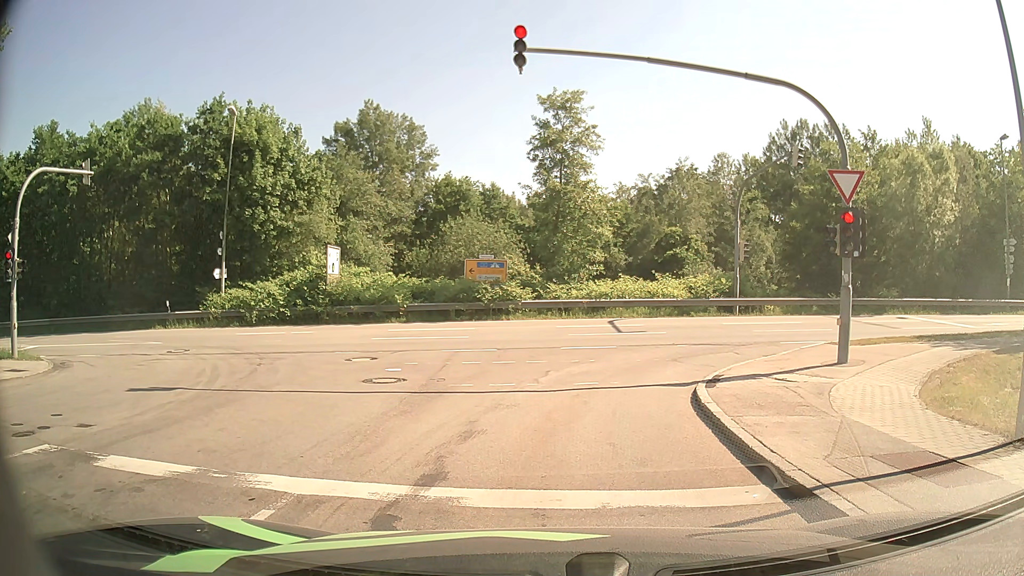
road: residential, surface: asphalt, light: Day
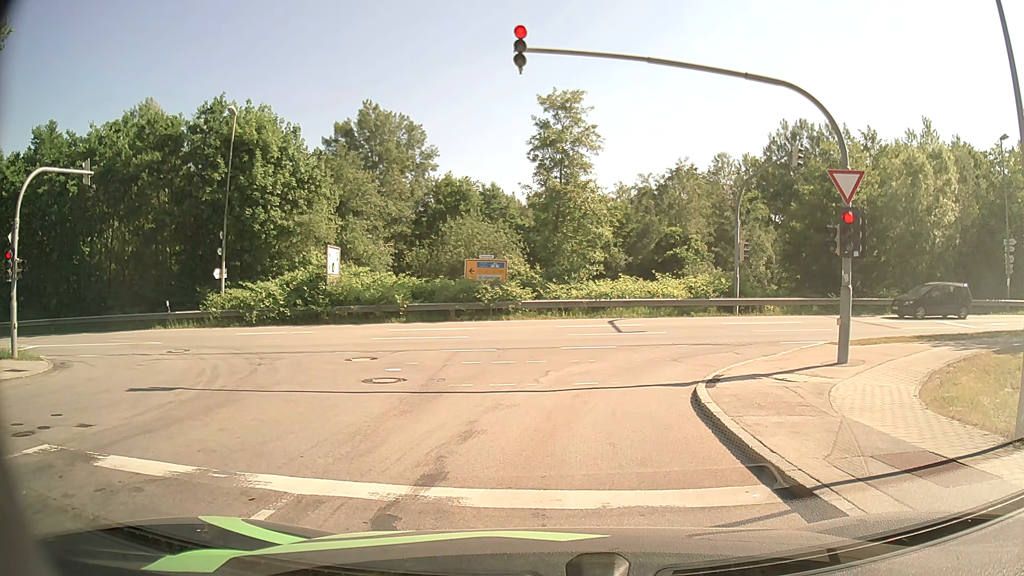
(0.0, 0.0) m; 0°
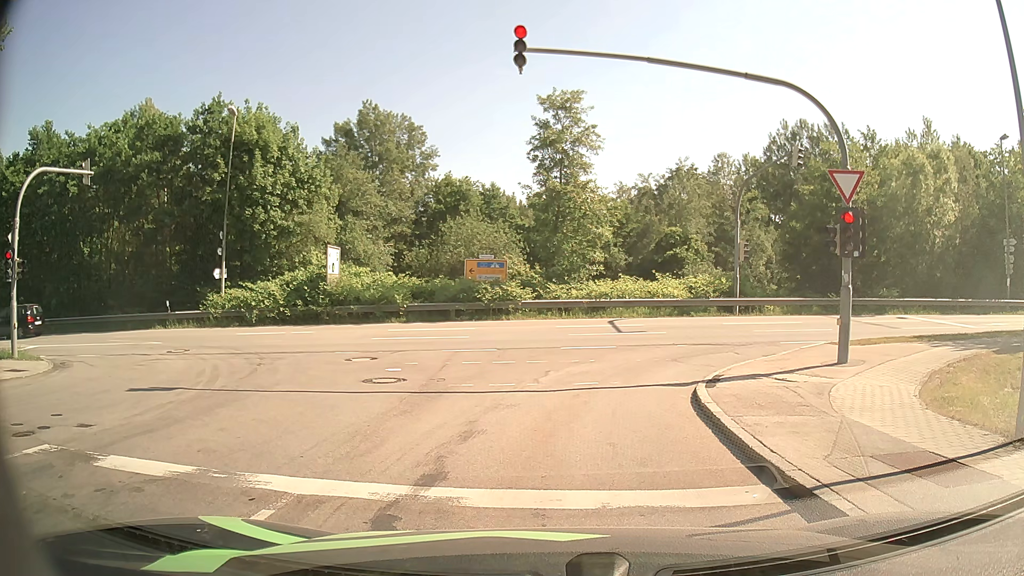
(0.0, 0.0) m; 0°
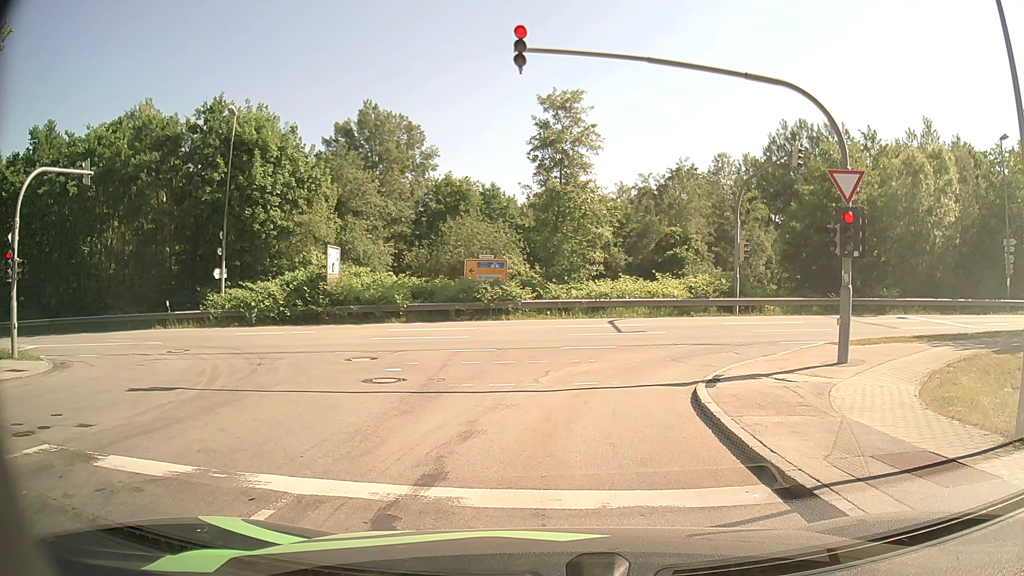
(0.0, 0.0) m; 0°
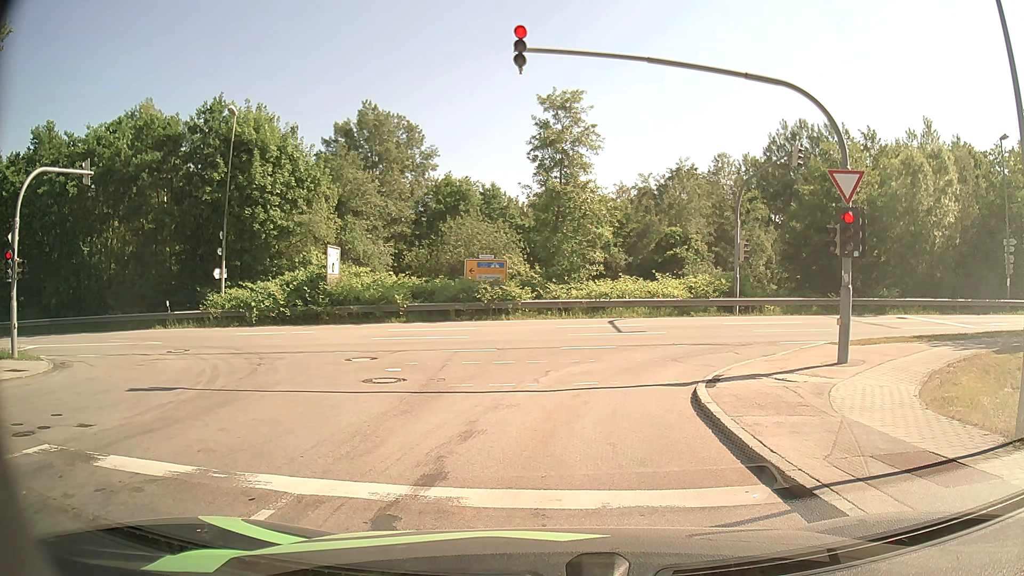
(0.0, 0.0) m; 0°
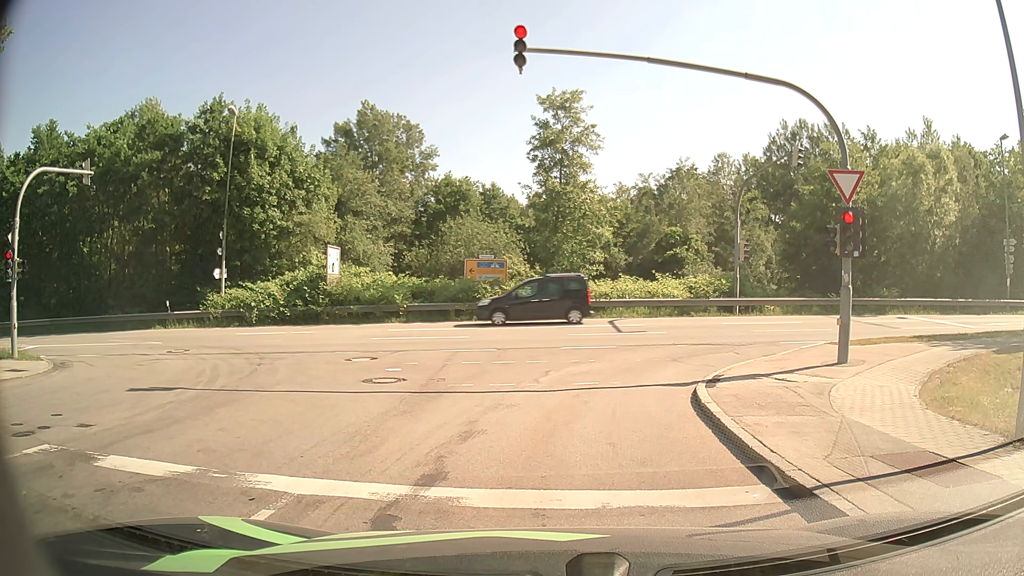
(0.0, 0.0) m; 0°
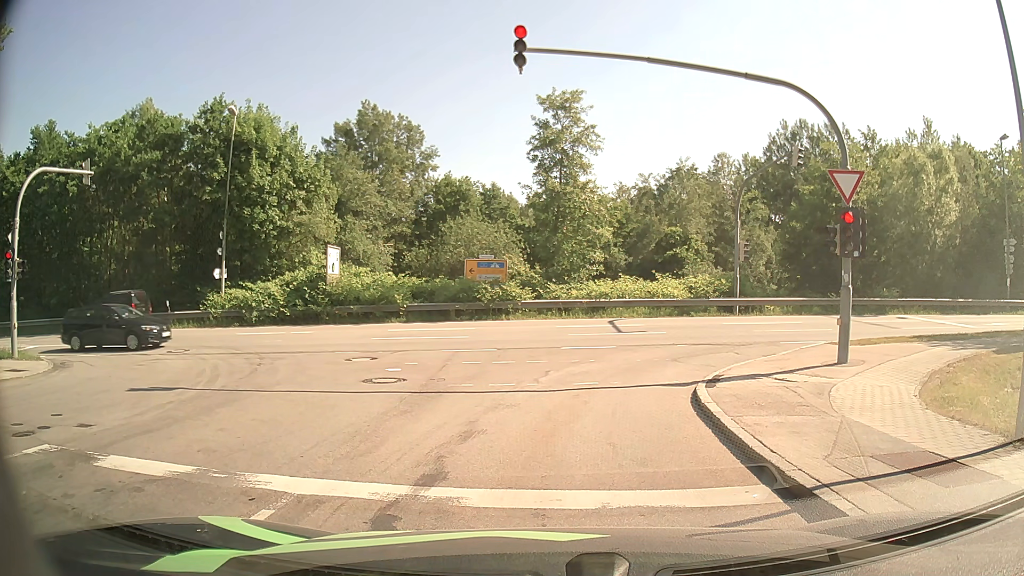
(0.0, 0.0) m; 0°
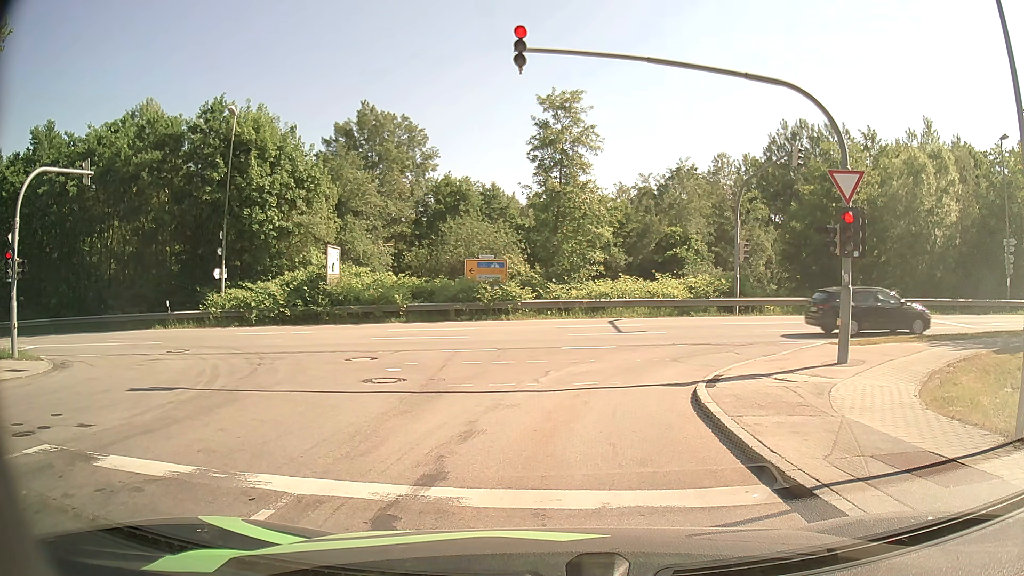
(0.0, 0.0) m; 0°
